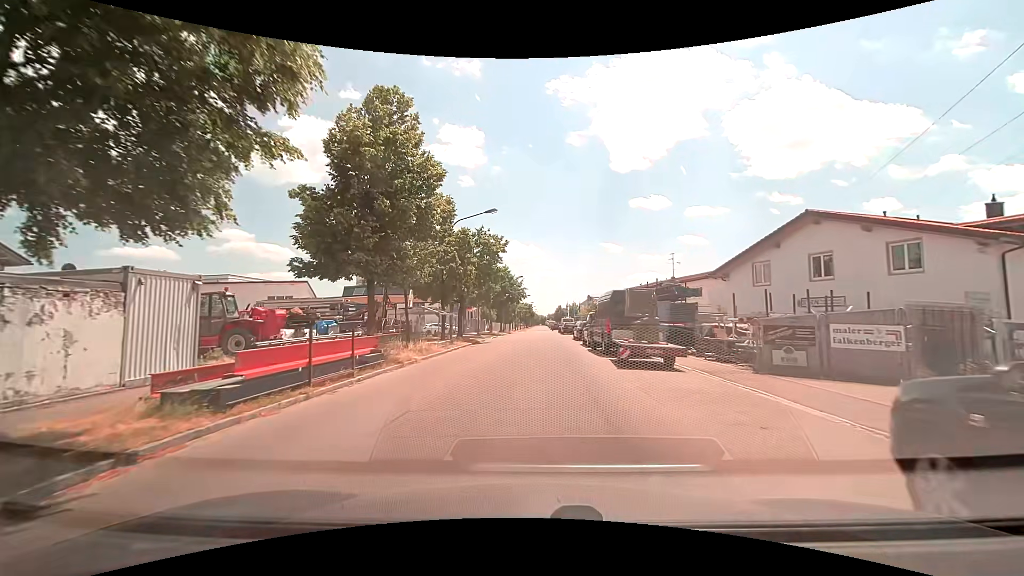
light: Day
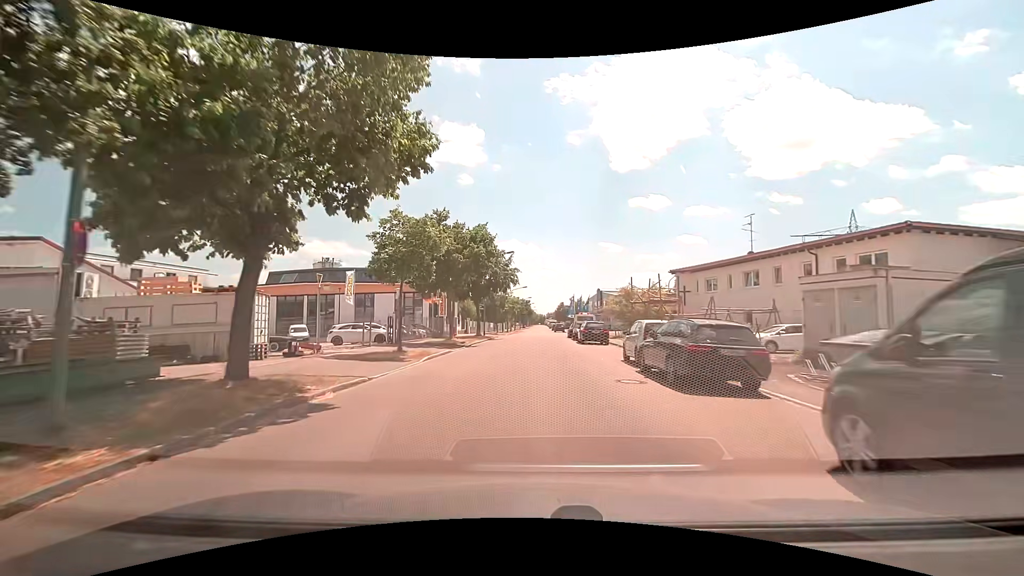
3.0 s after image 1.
(+0.1, +27.1) m; 0°
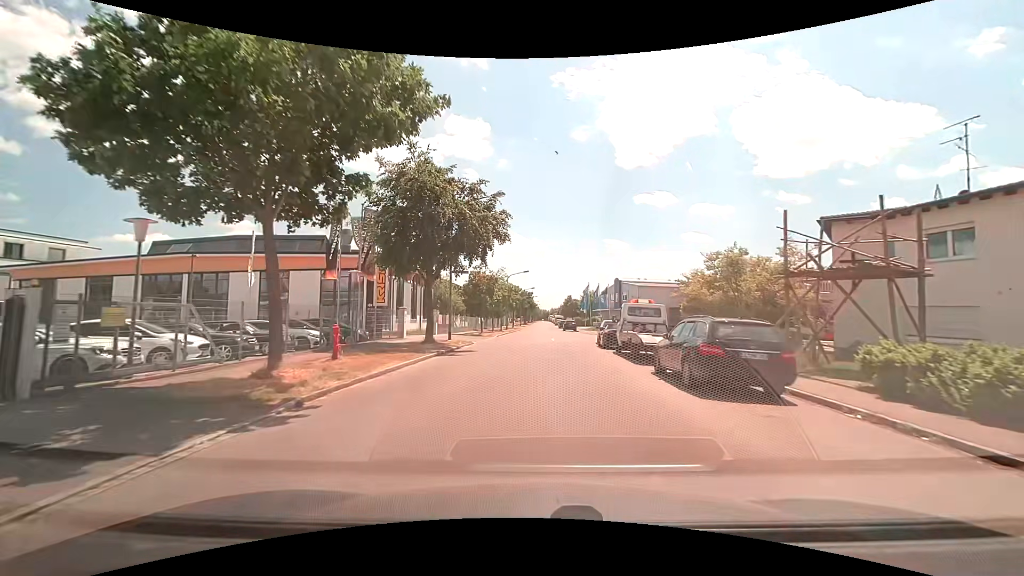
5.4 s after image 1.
(-0.1, +22.2) m; -1°
(0, +10) (+1, +20) (+2, +30) (+3, +40) (+3, +50) (+3, +60) (+3, +70) (+3, +80) (+3, +90) (+3, +100) m
